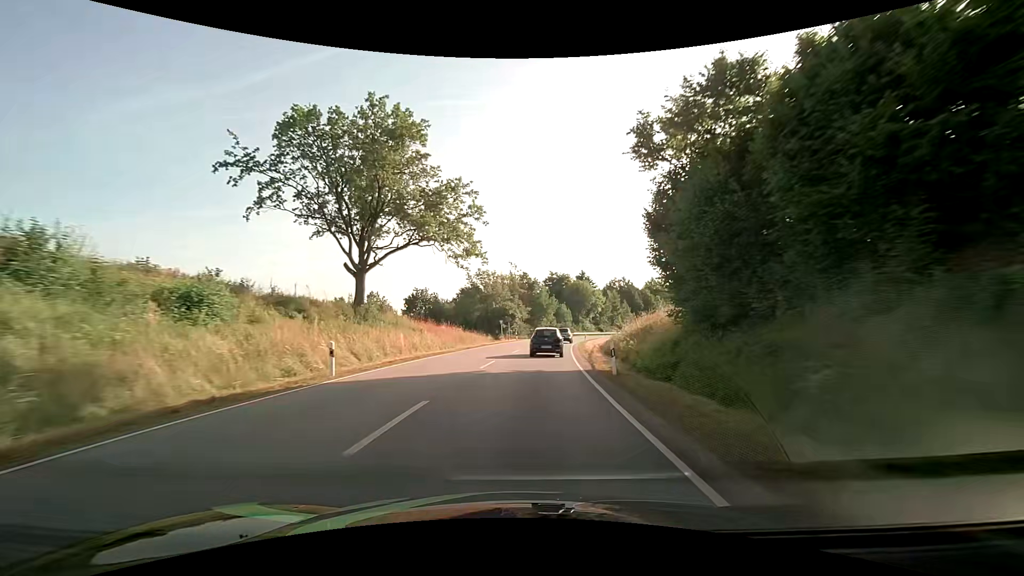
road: secondary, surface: asphalt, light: Day
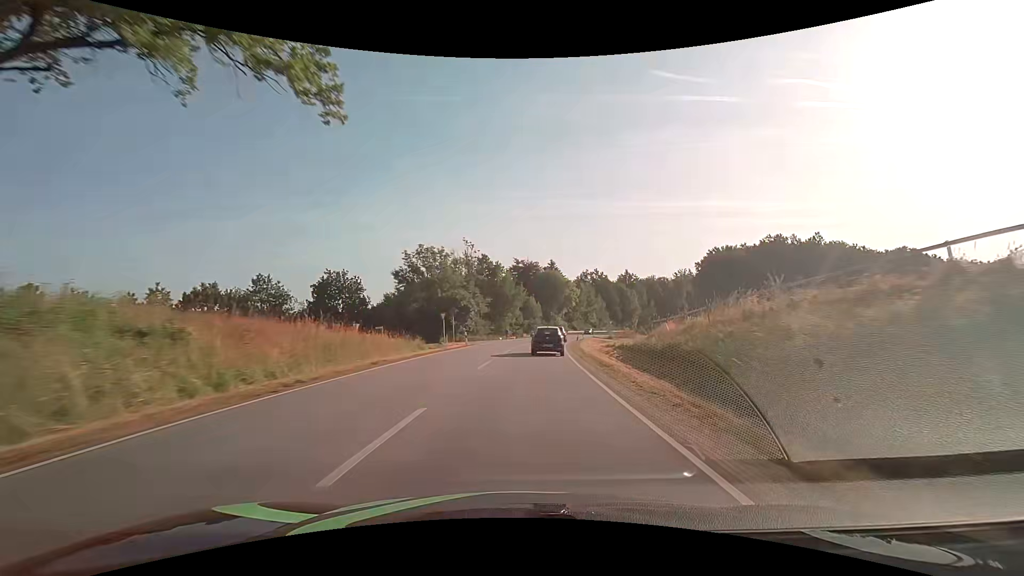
(+1.0, +24.9) m; +4°
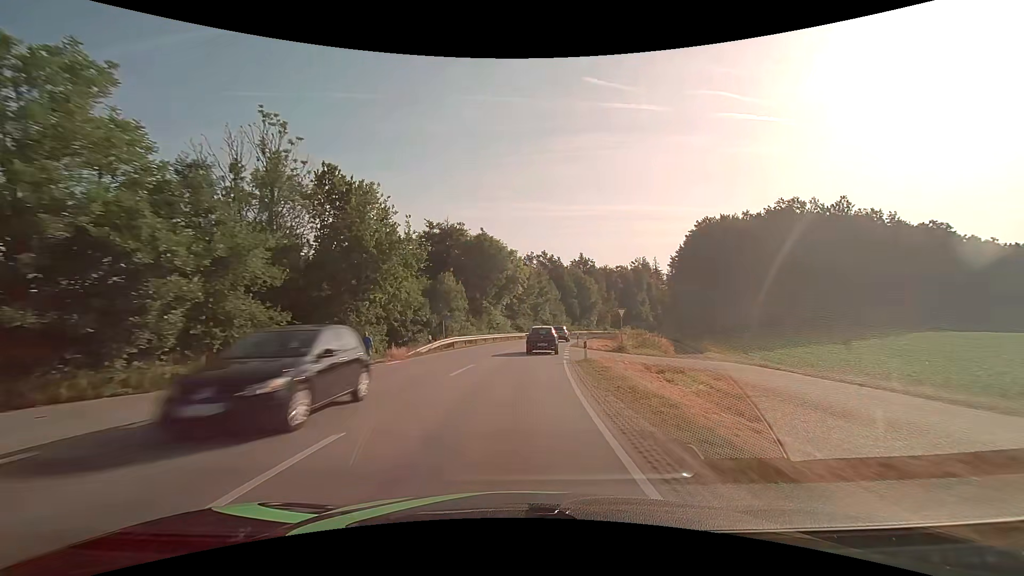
(+3.6, +49.3) m; +7°
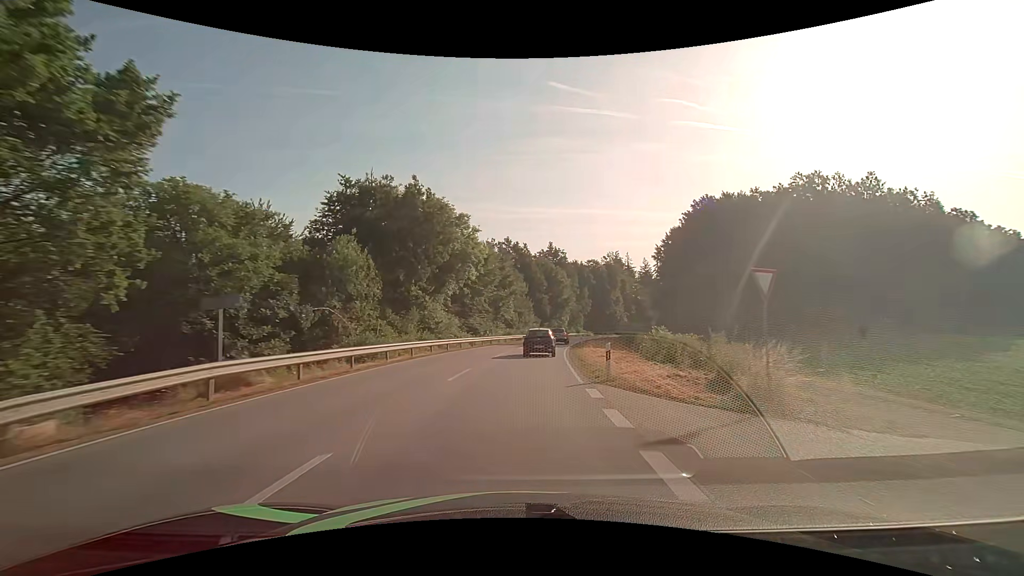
(+1.0, +24.8) m; +5°
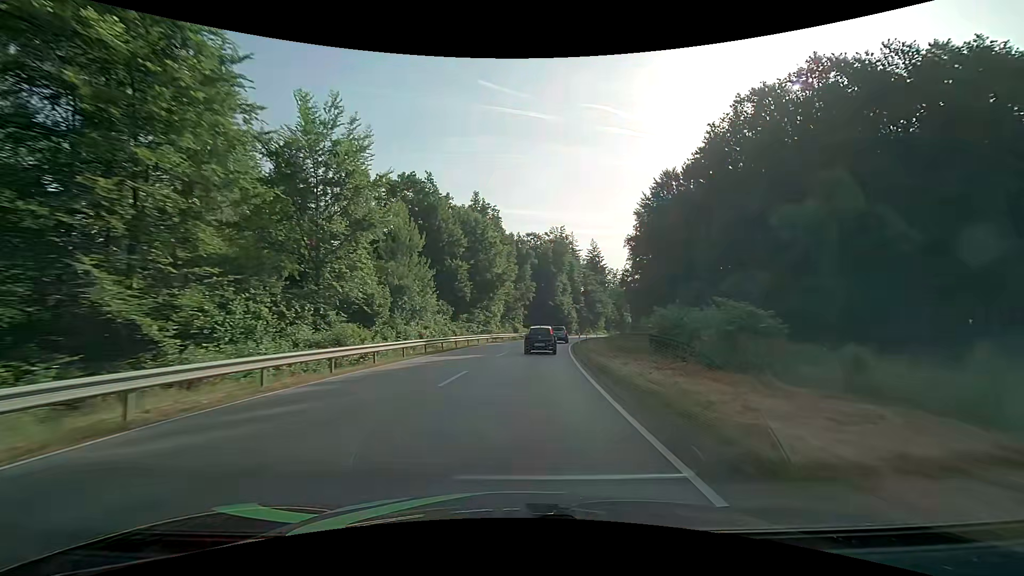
(+3.6, +49.3) m; +8°
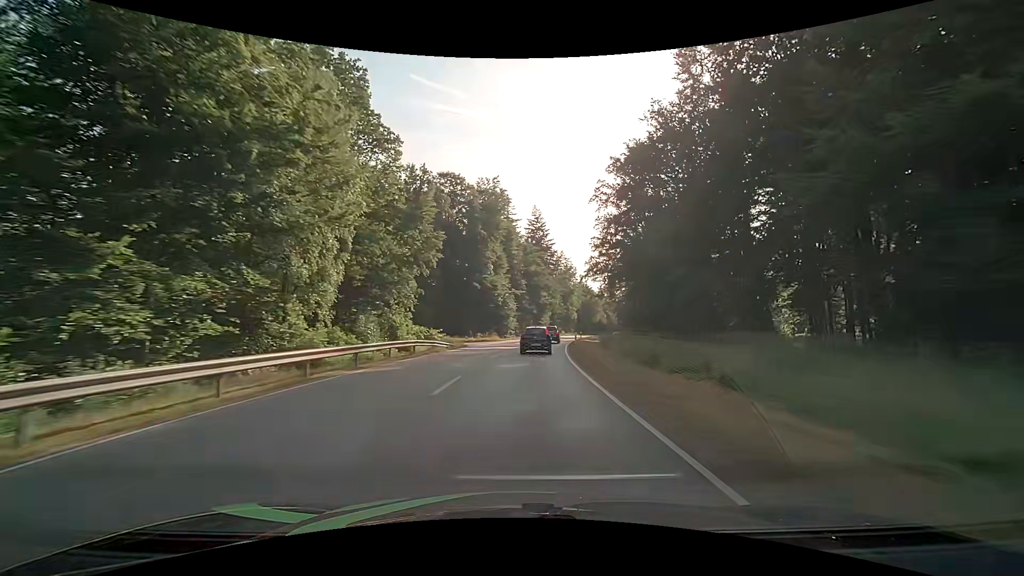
(+3.5, +49.0) m; +8°
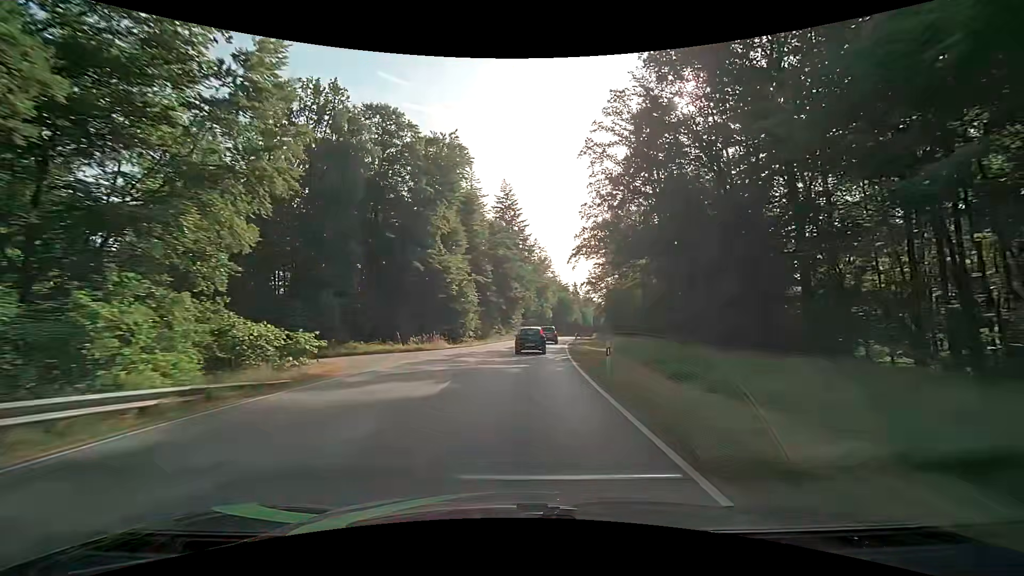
(+0.9, +24.2) m; +3°
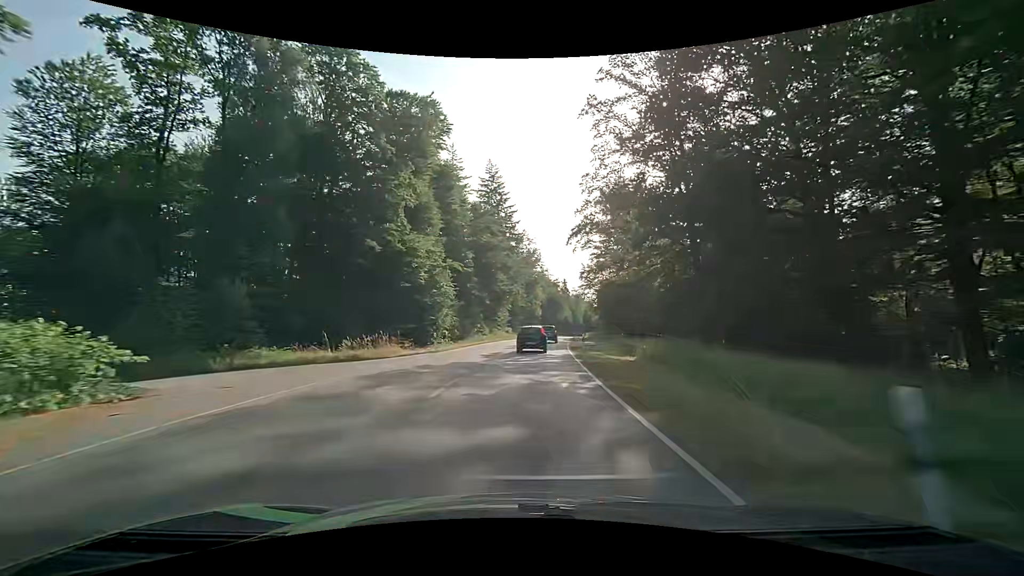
(+0.2, +12.0) m; +2°
(0, +10) (0, +20) (+1, +30) (+2, +40) (+3, +50) (+4, +60) (+5, +70) (+6, +80) (+7, +90) (+9, +100) m
